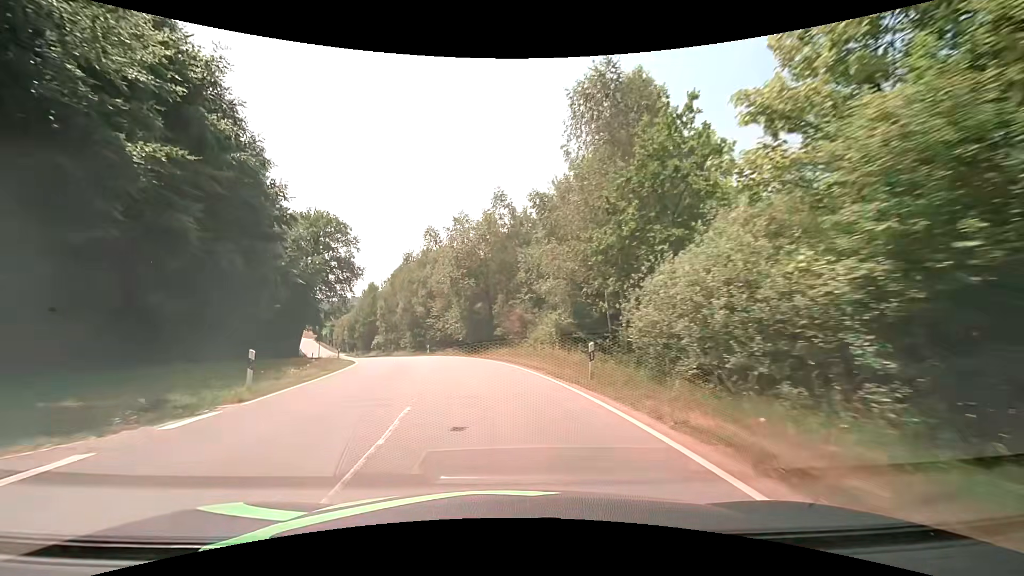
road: tertiary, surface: asphalt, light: Day
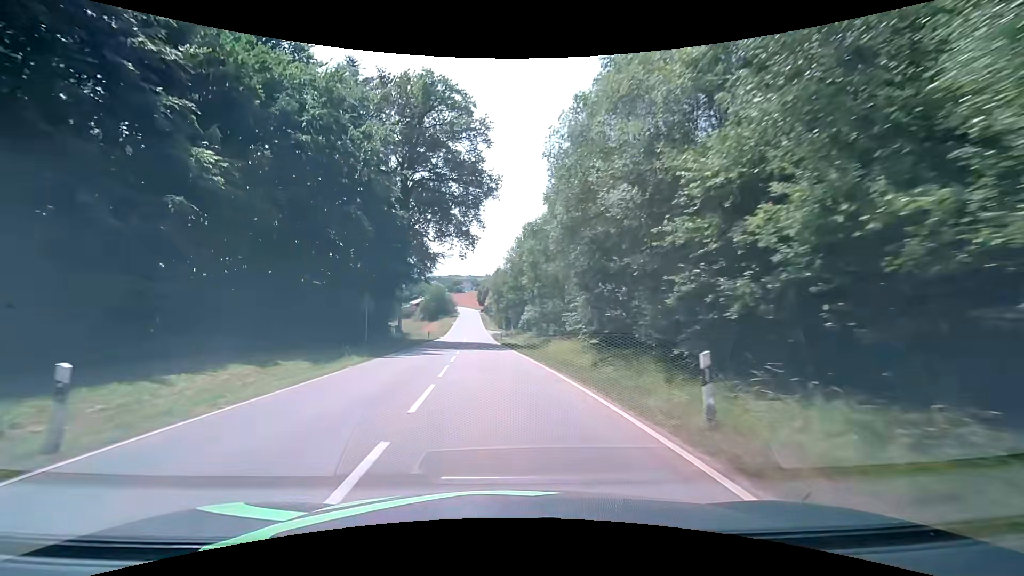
(-7.3, +42.1) m; -20°
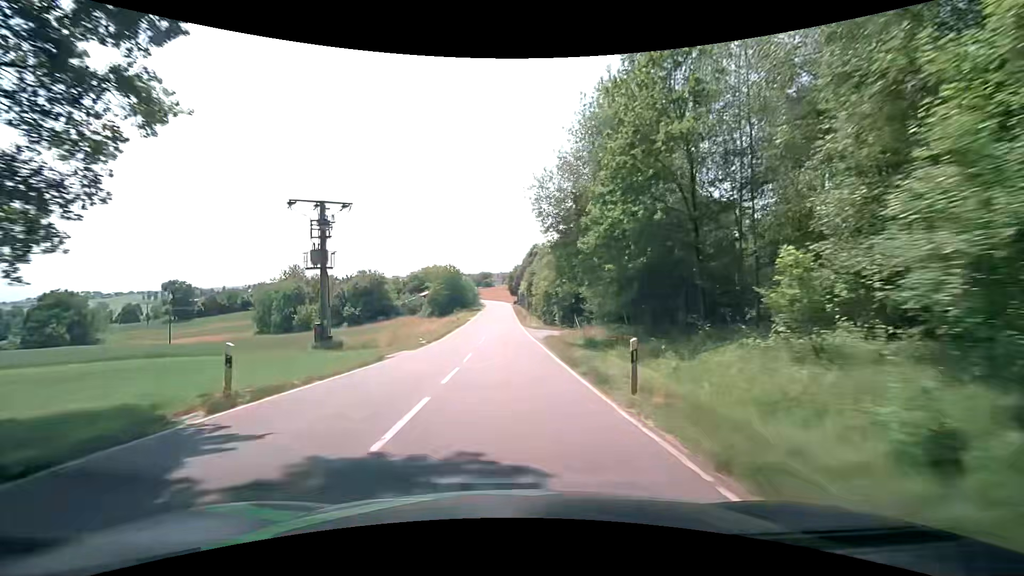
(-2.8, +44.8) m; -4°
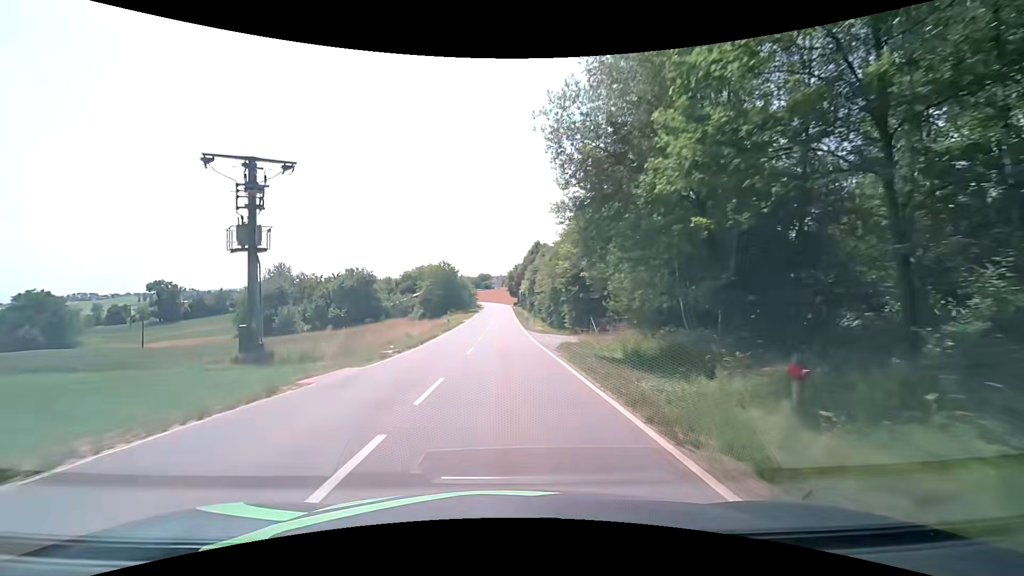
(+0.1, +9.1) m; 0°
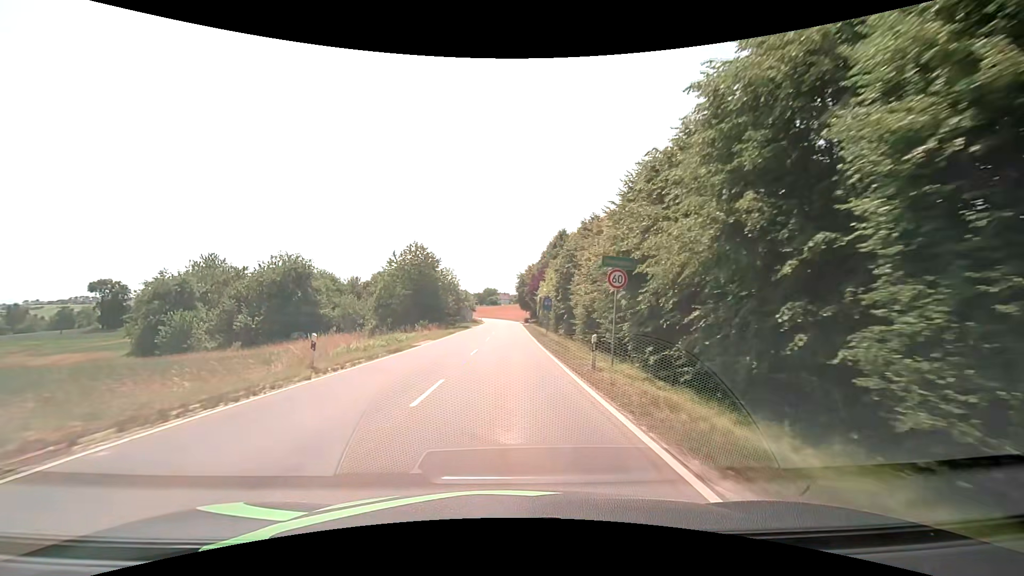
(-0.2, +36.2) m; -1°
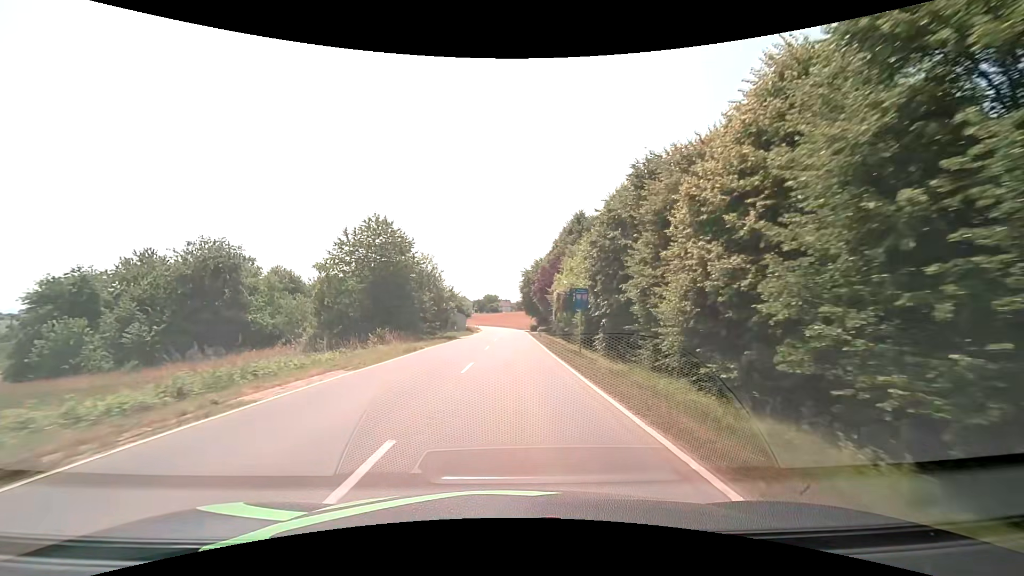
(0.0, +18.0) m; 0°
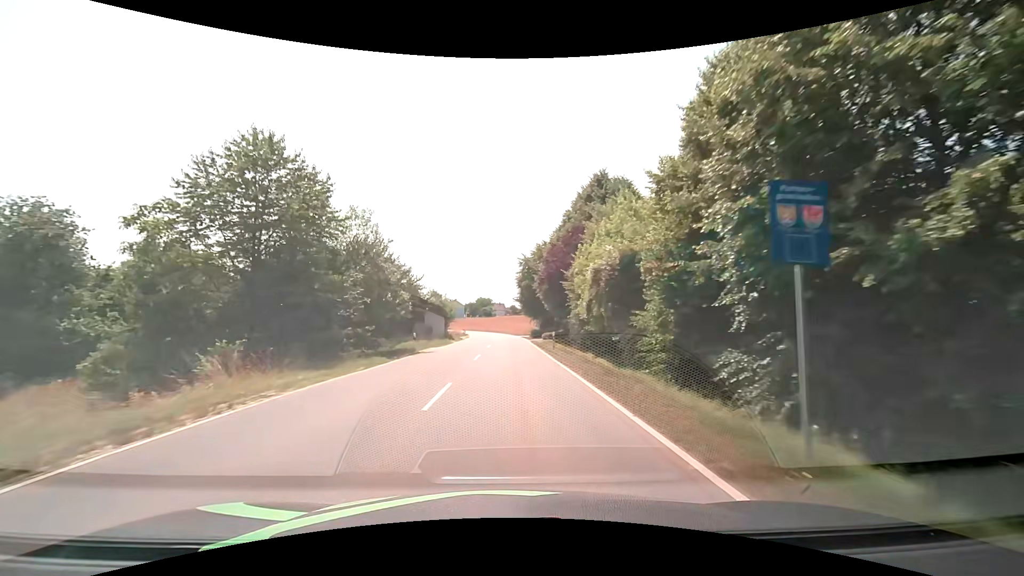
(+0.1, +18.2) m; +1°
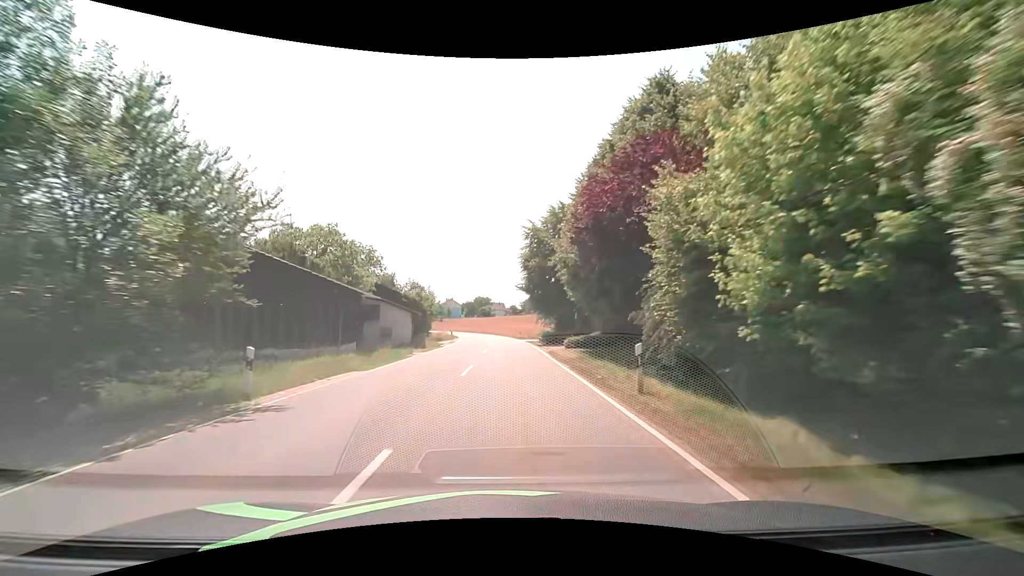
(0.0, +18.2) m; 0°
(0, +10) (0, +20) (0, +30) (0, +40) (0, +50) (-1, +60) (-2, +70) (-3, +80) (-4, +90) (-6, +100) m
